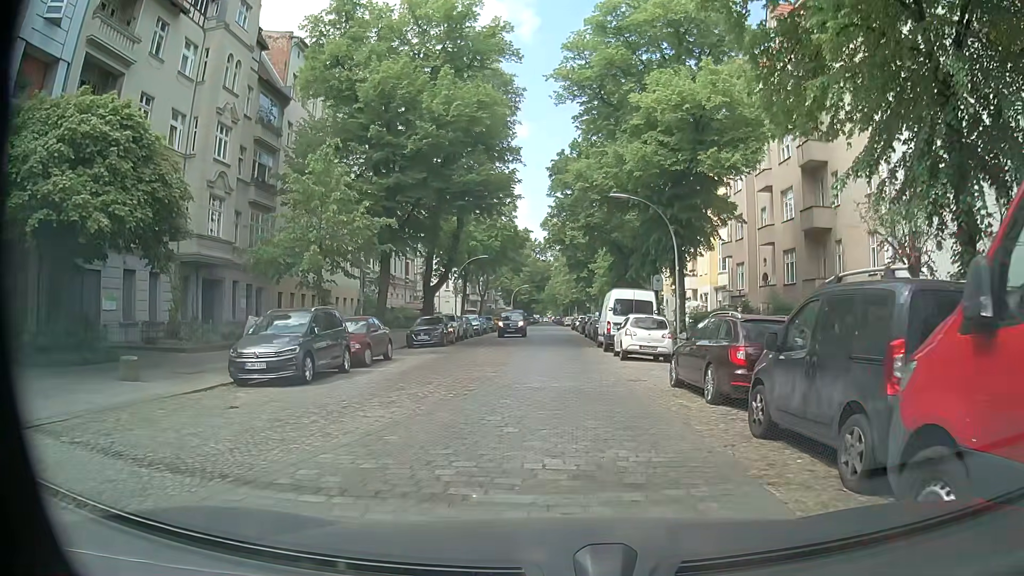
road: residential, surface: sett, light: Day
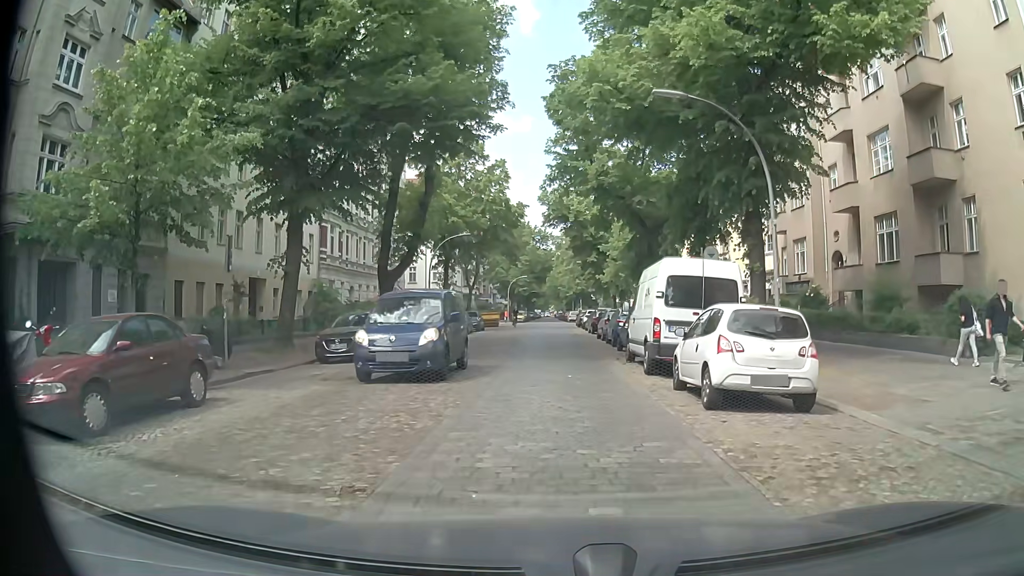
(-0.1, +12.2) m; -2°
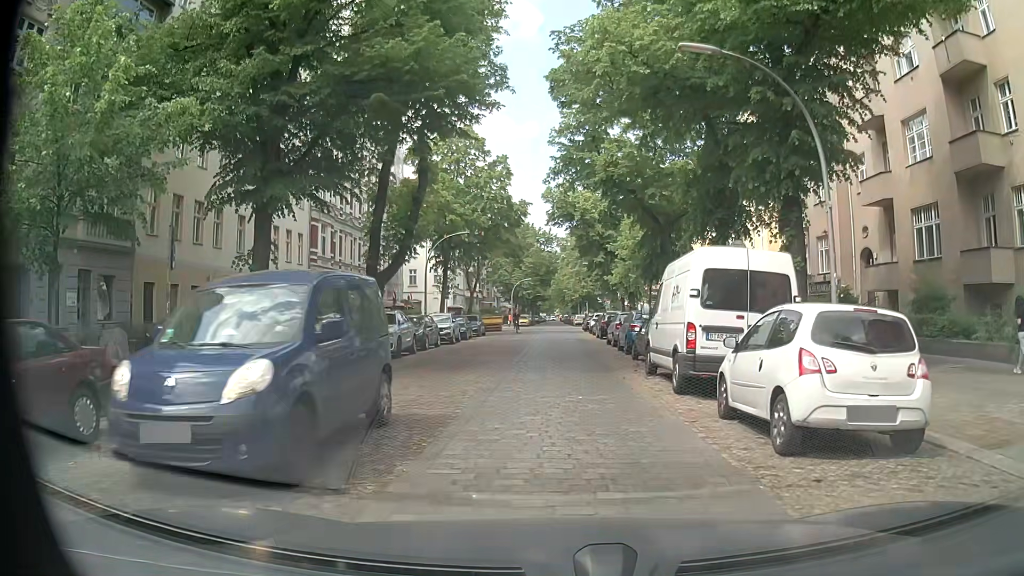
(0.0, +3.0) m; -1°
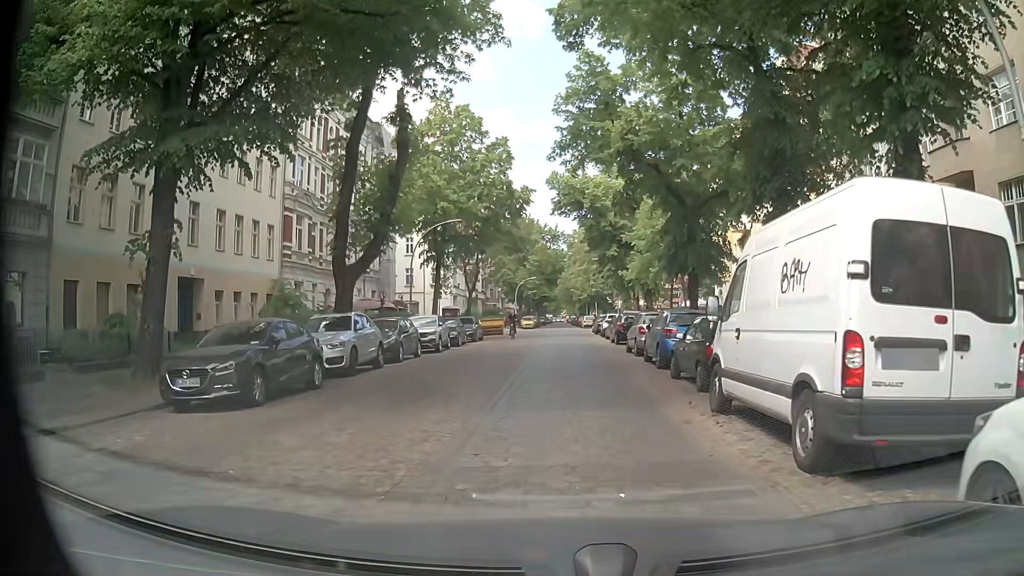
(+0.1, +5.8) m; +1°
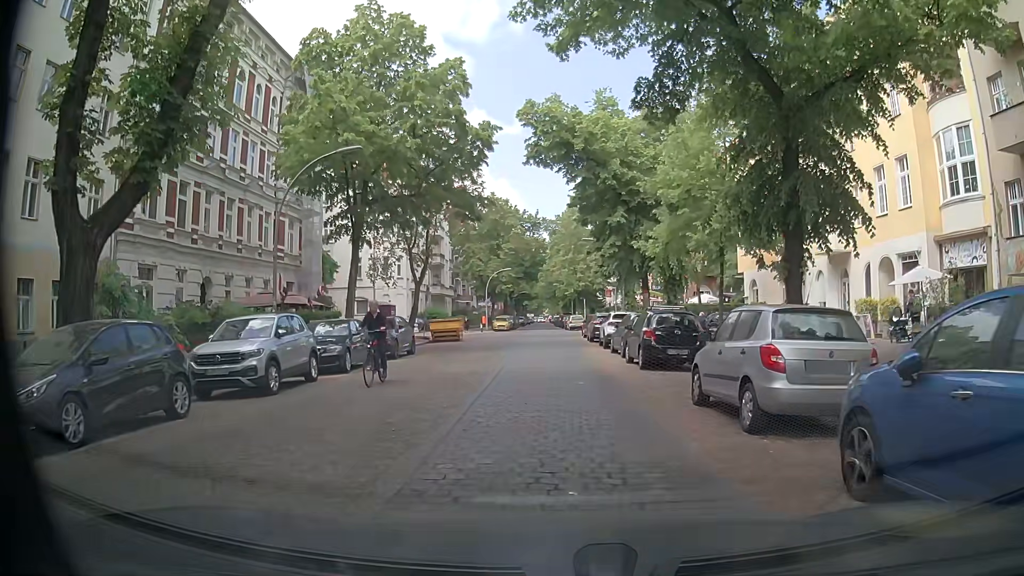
(+0.2, +15.3) m; +1°
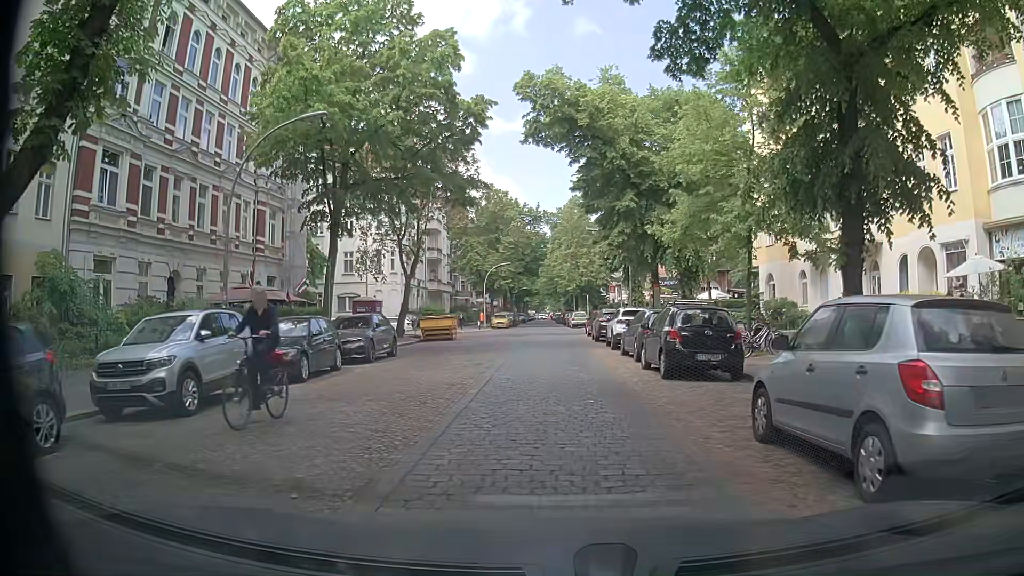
(0.0, +3.2) m; -1°
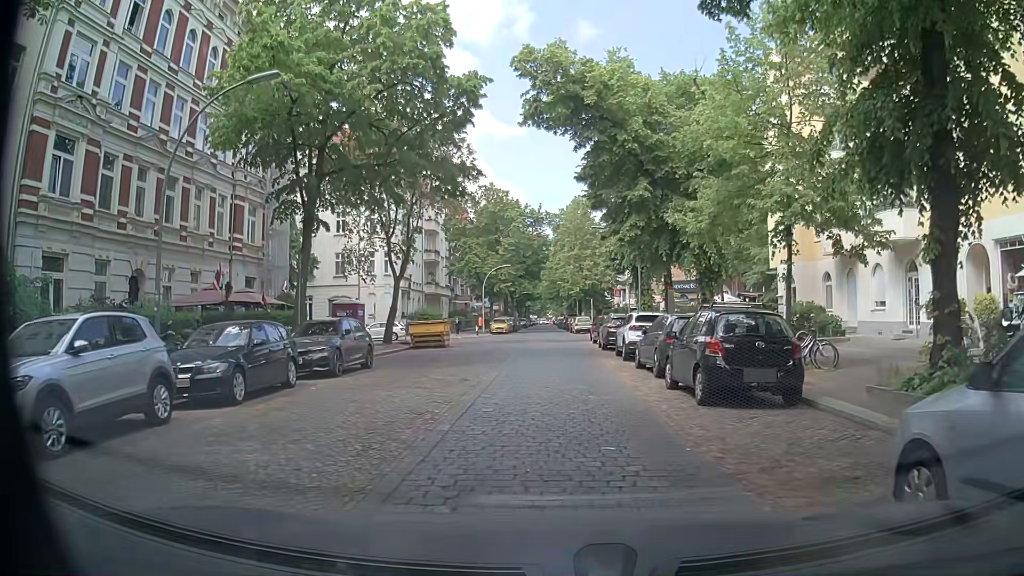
(+0.1, +3.3) m; 0°
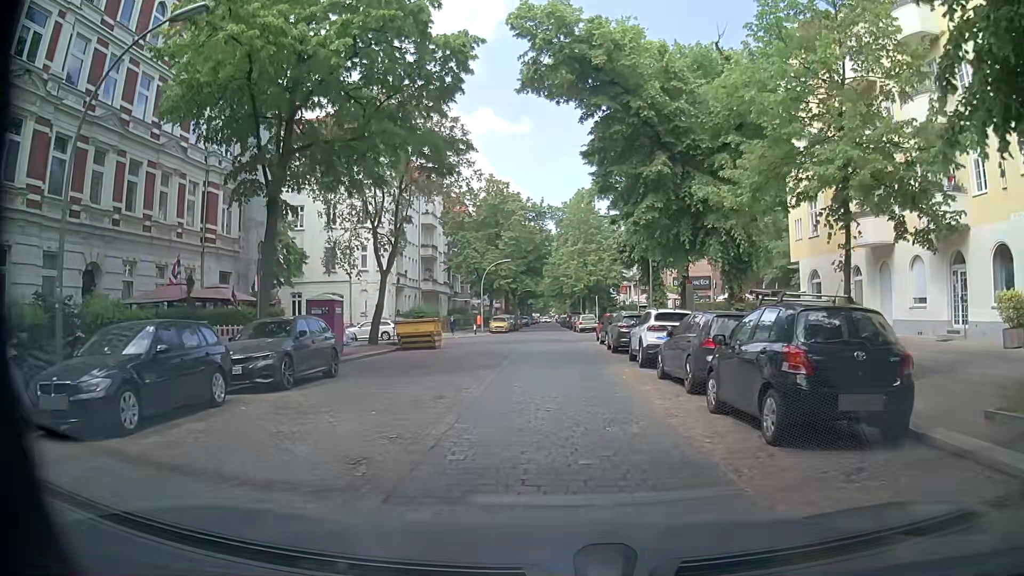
(-0.1, +3.4) m; -2°
